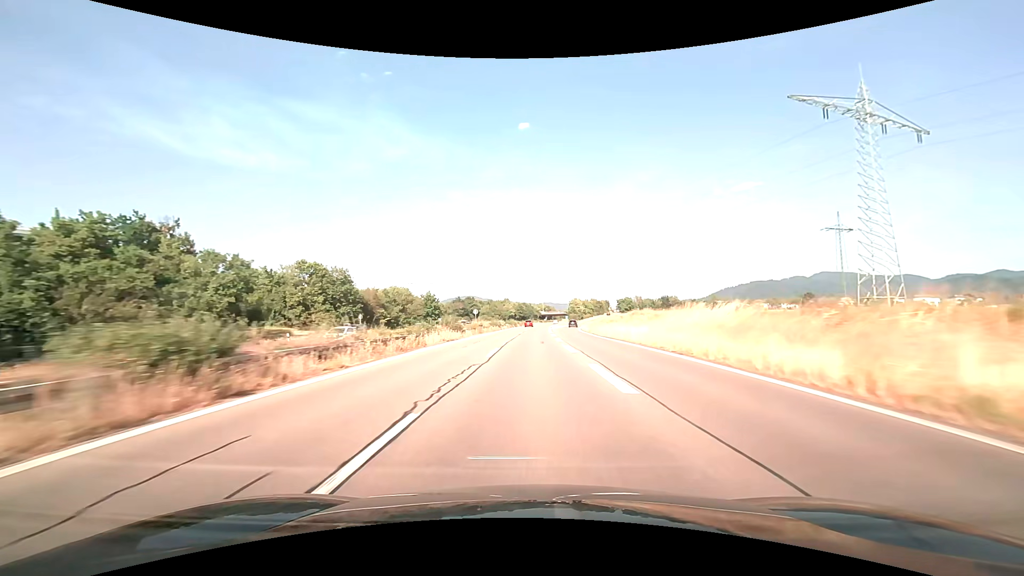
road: trunk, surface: asphalt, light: Day
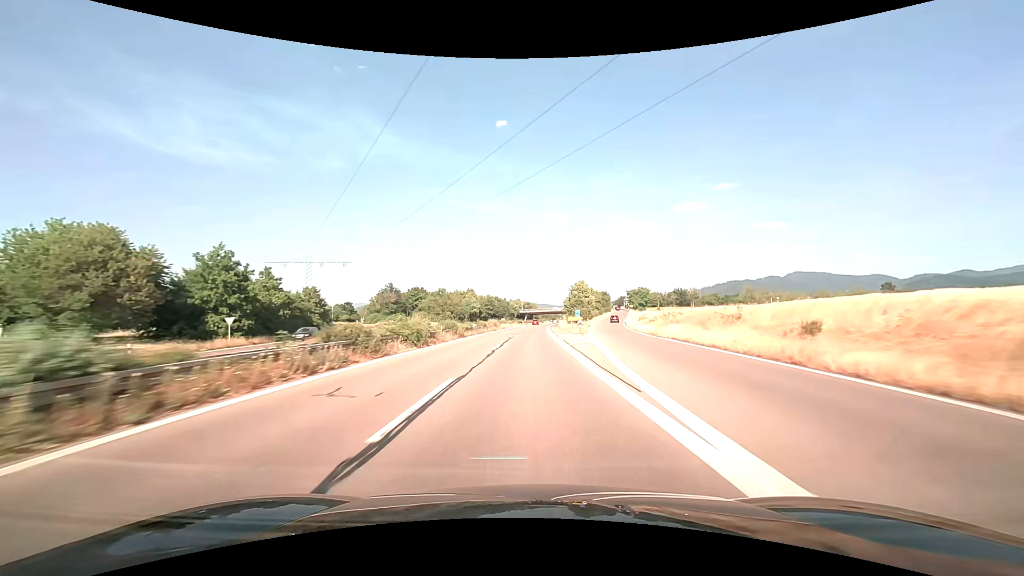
(+1.8, +85.8) m; +3°
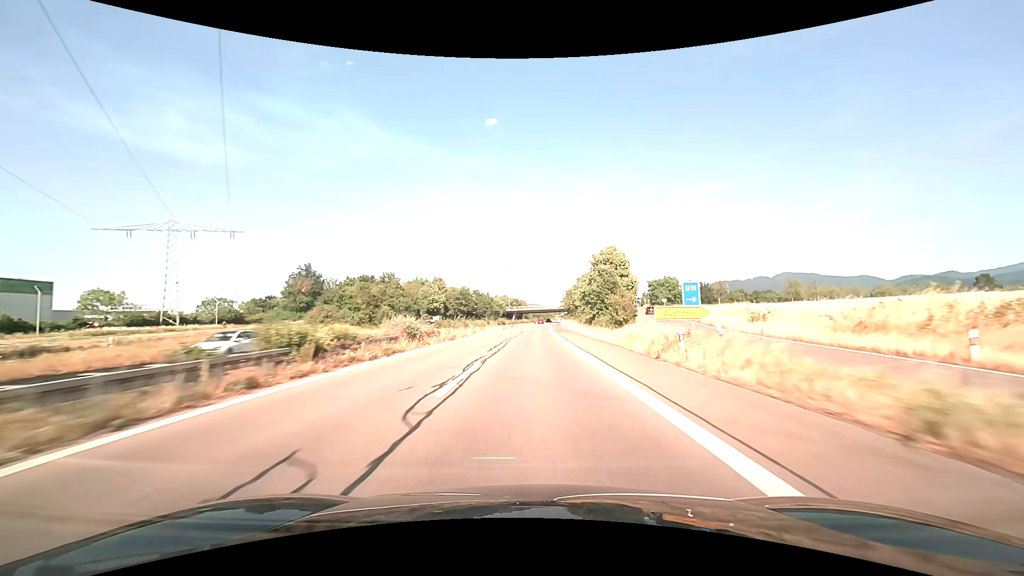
(+0.4, +51.3) m; +1°
(0, +10) (0, +20) (0, +30) (0, +40) (+1, +50) (+1, +60) (+1, +70) (+2, +80) (+2, +90) (+2, +100) m
